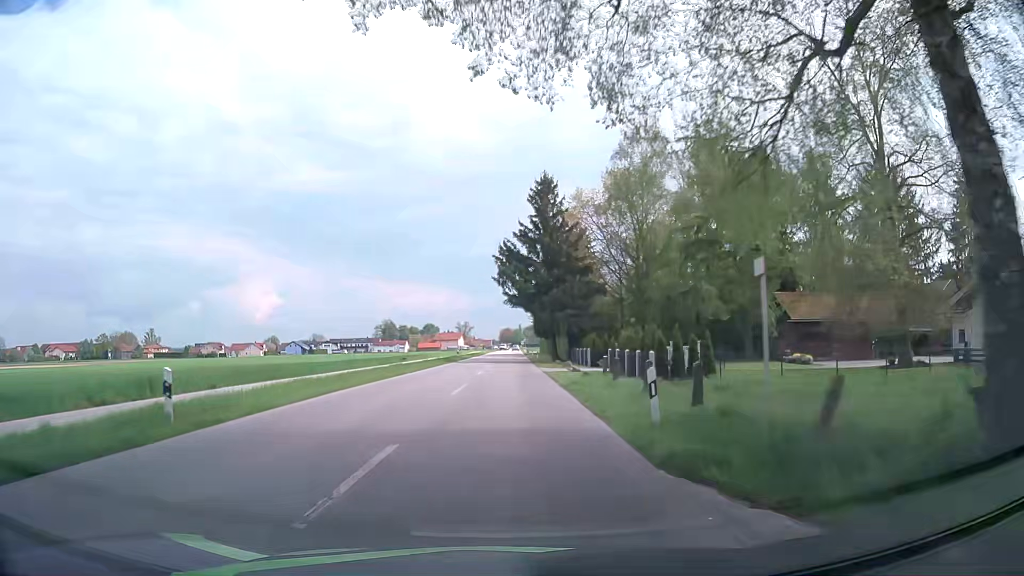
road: secondary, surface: asphalt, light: Day
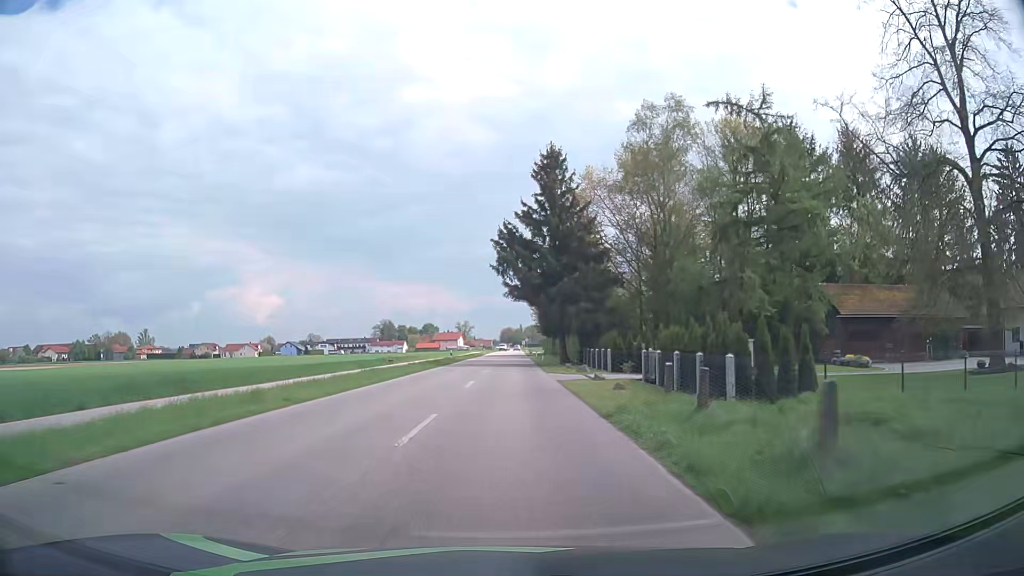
(0.0, +8.7) m; 0°
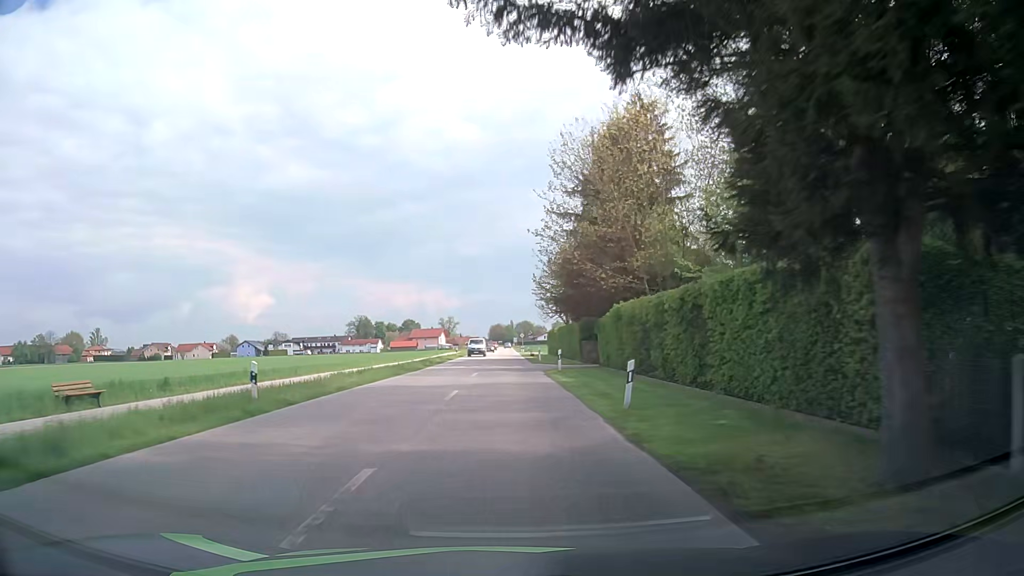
(+0.3, +43.9) m; +1°
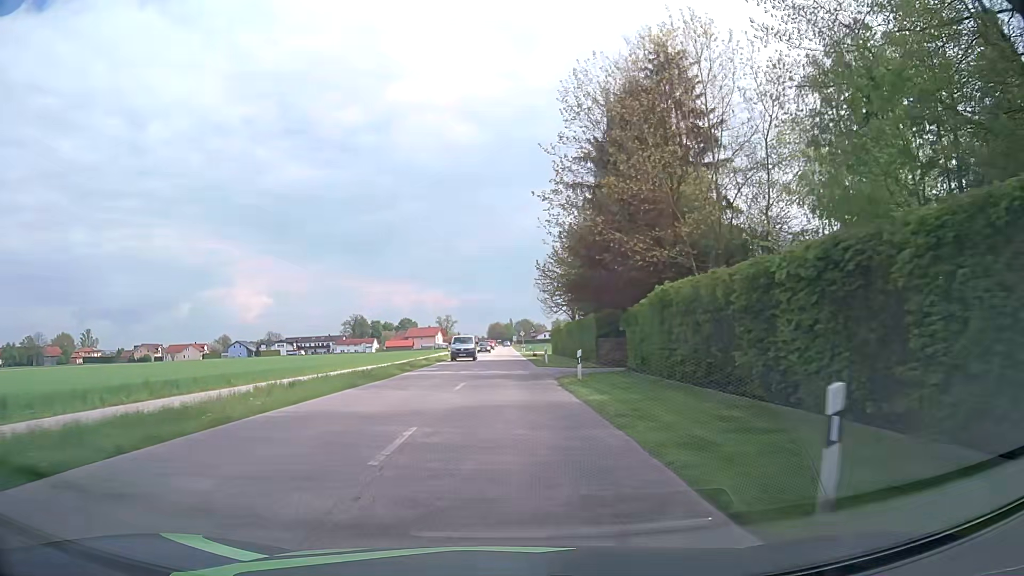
(-0.1, +8.8) m; +1°
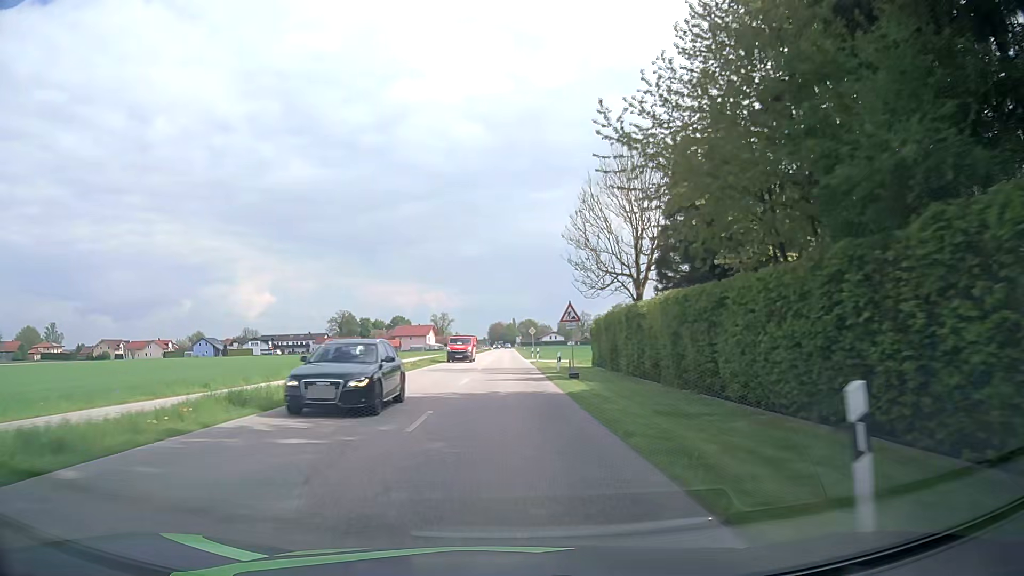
(-0.3, +35.2) m; -1°
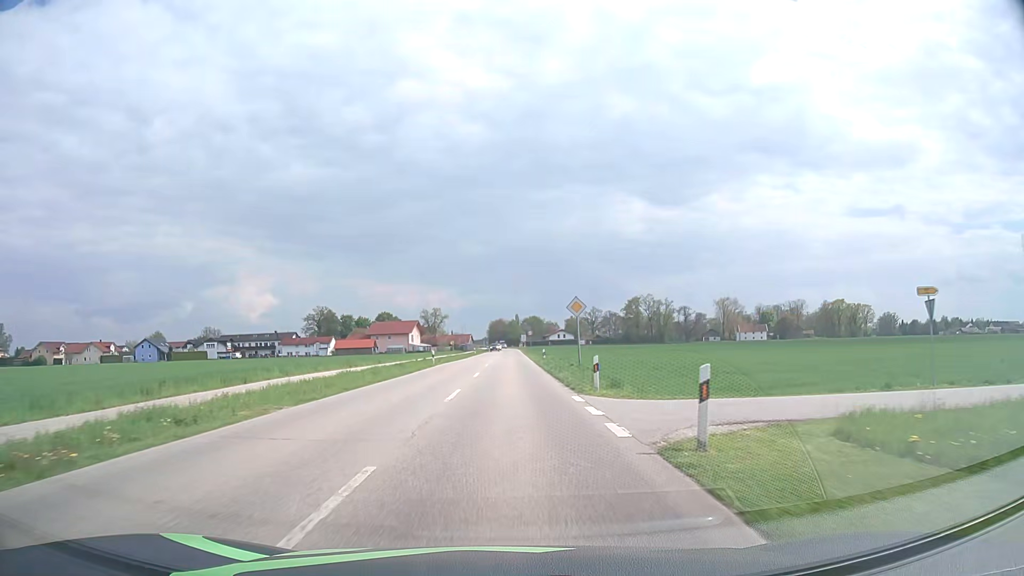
(0.0, +44.0) m; 0°
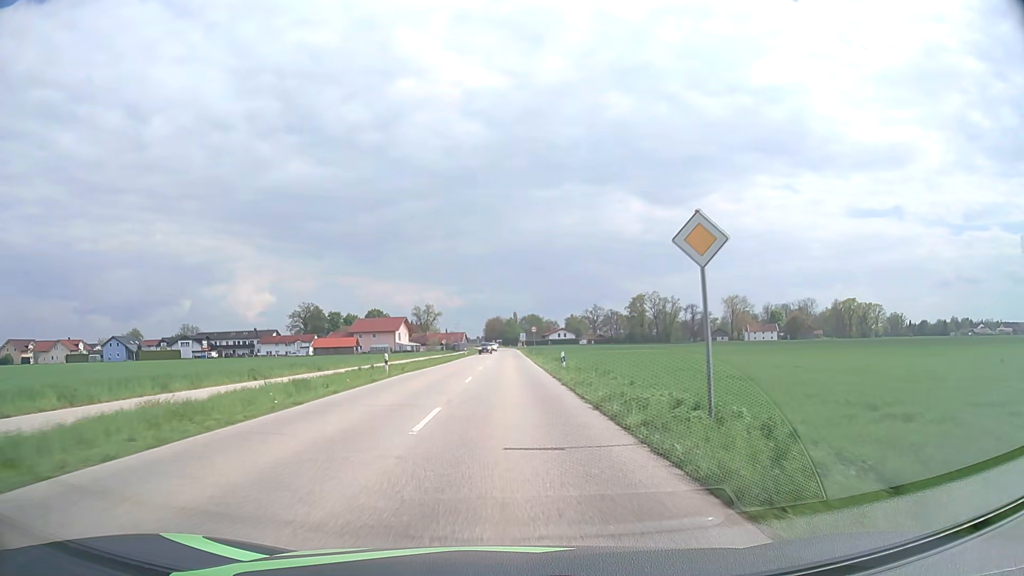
(+0.1, +17.7) m; 0°
